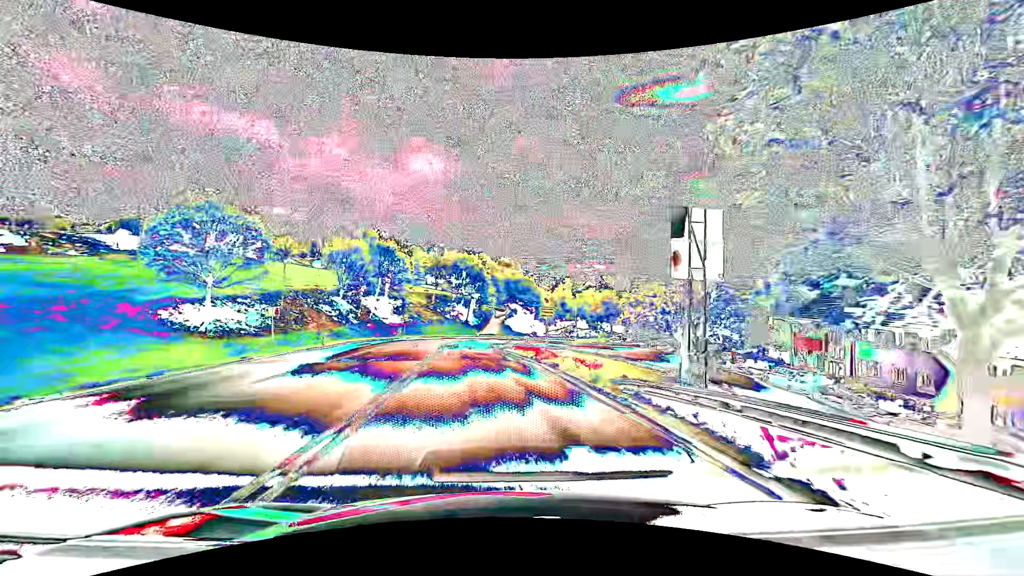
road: primary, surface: asphalt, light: Day
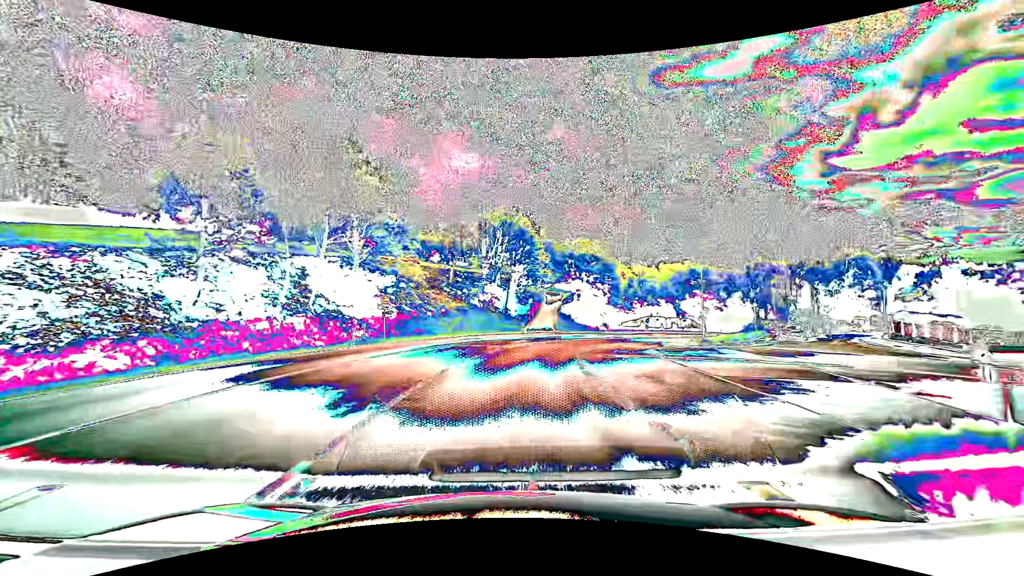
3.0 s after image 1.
(-3.2, +38.6) m; -5°
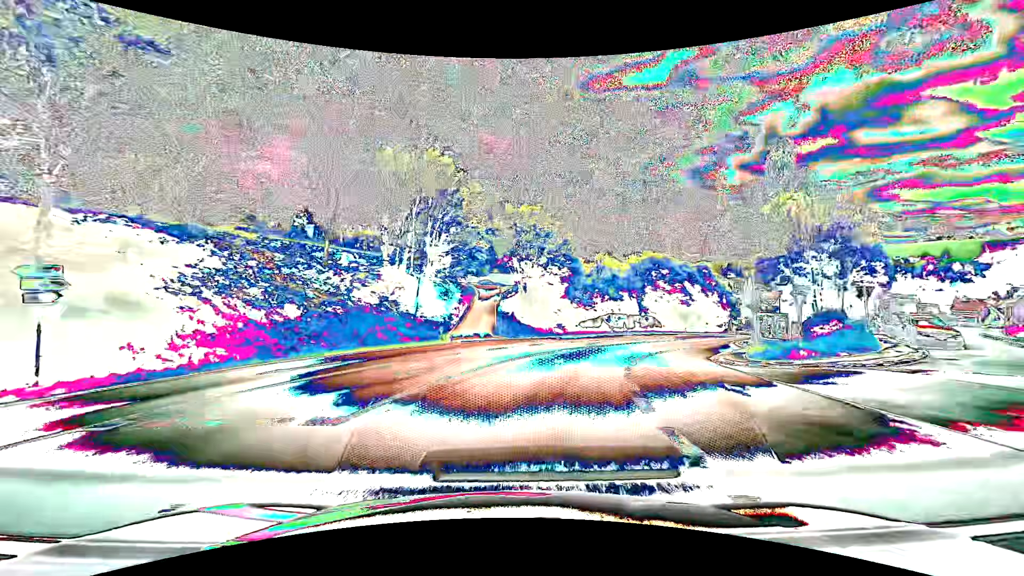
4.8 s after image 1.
(+1.3, +23.0) m; +8°
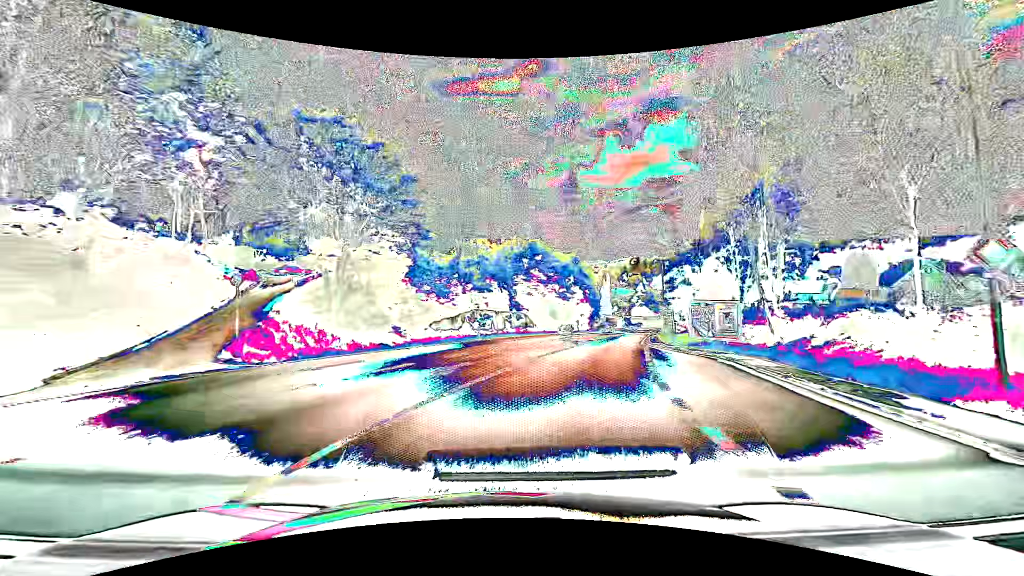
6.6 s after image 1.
(+3.1, +22.4) m; +17°
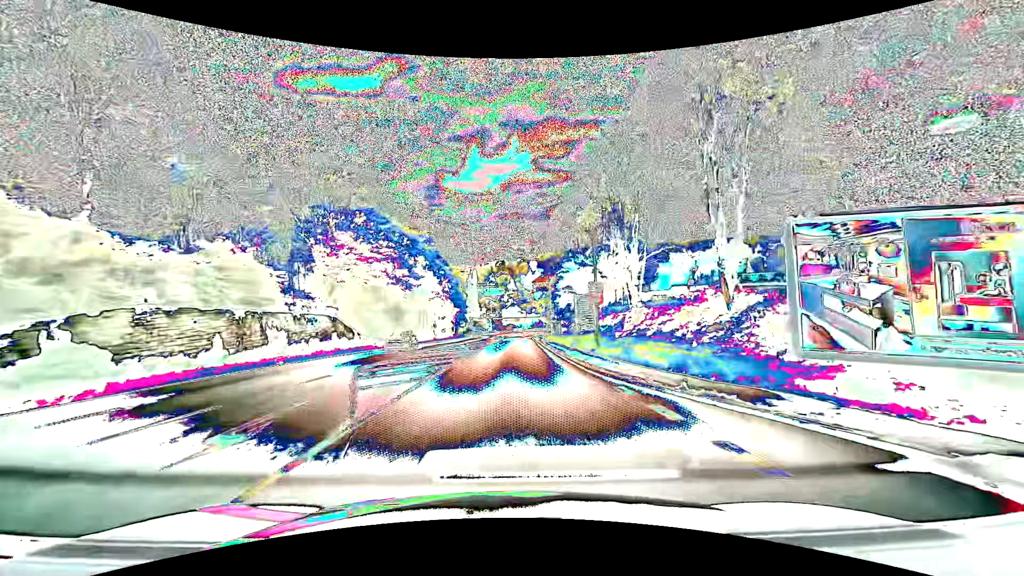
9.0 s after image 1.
(+5.4, +29.6) m; +15°
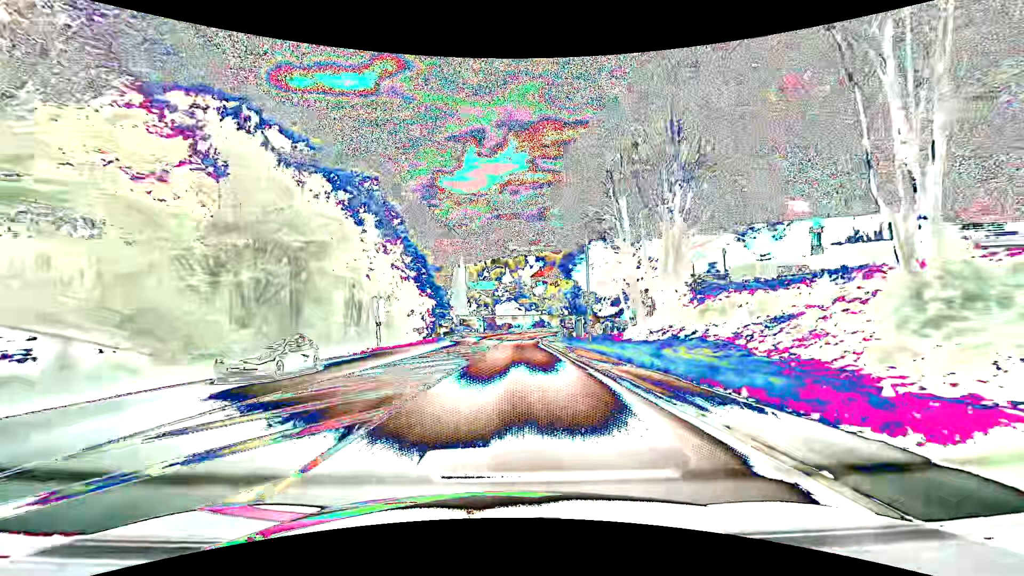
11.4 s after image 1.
(0.0, +30.6) m; 0°
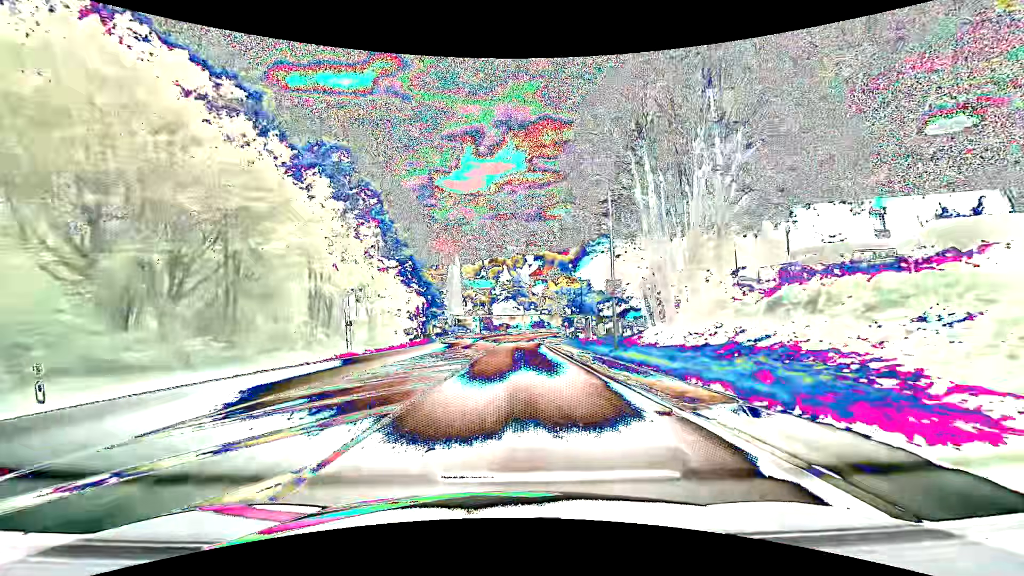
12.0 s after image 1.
(+0.1, +7.7) m; +1°
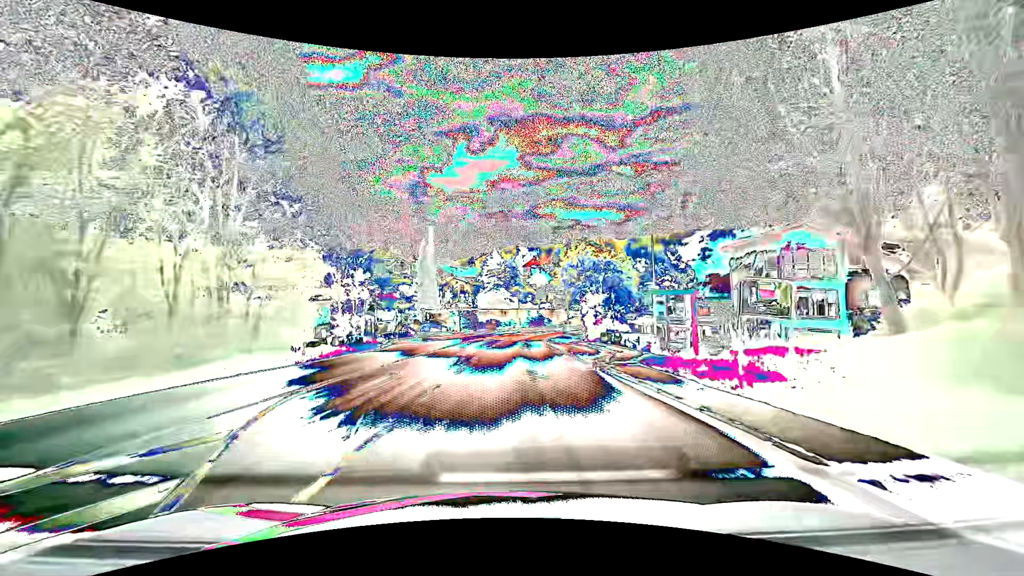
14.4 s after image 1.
(+0.1, +30.7) m; +1°
(0, +10) (0, +20) (0, +30) (0, +40) (+1, +50) (+2, +60) (+3, +70) (+4, +80) (+7, +89) (+10, +99) m
